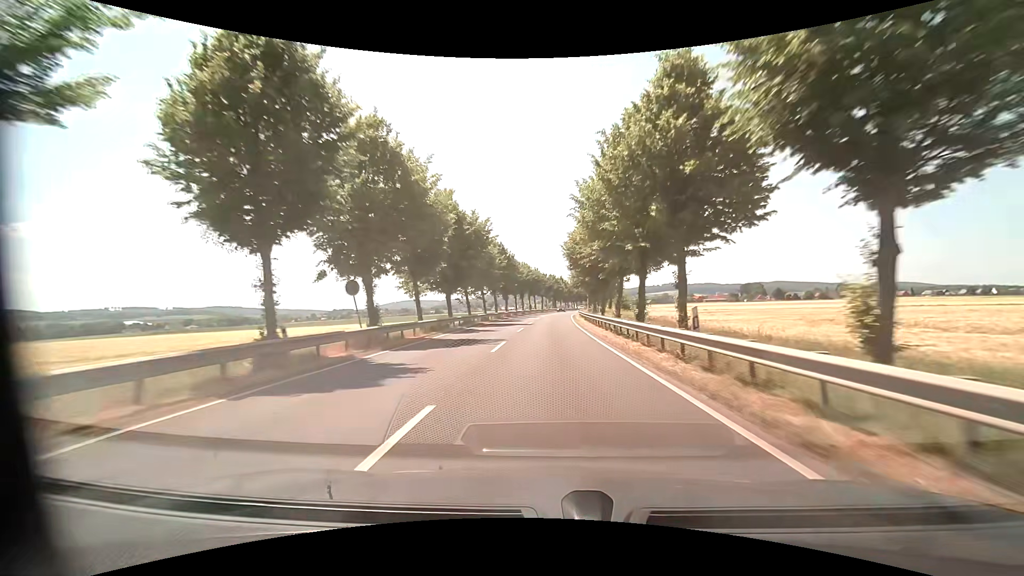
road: primary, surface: asphalt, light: Day
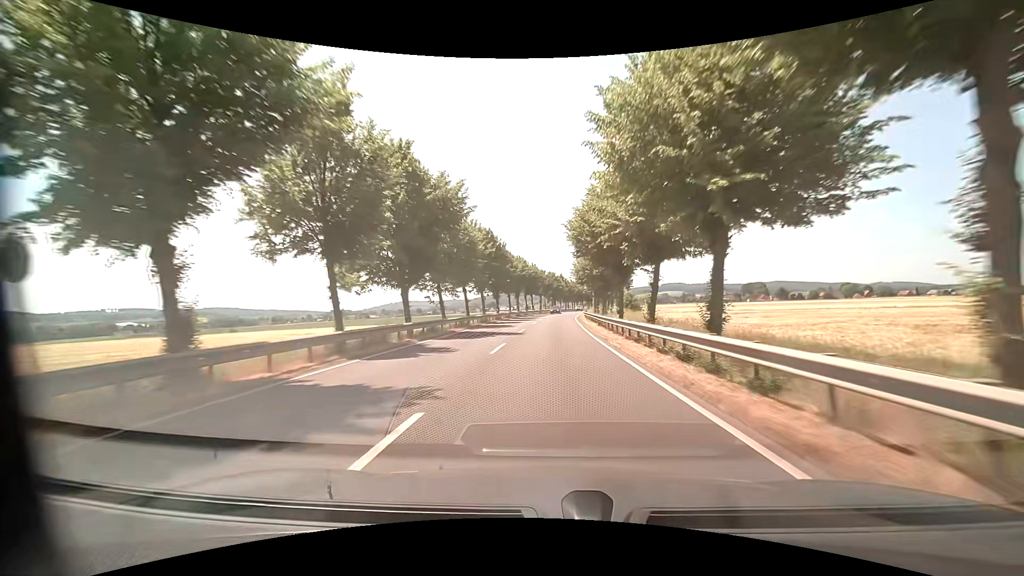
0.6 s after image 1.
(0.0, +12.4) m; 0°
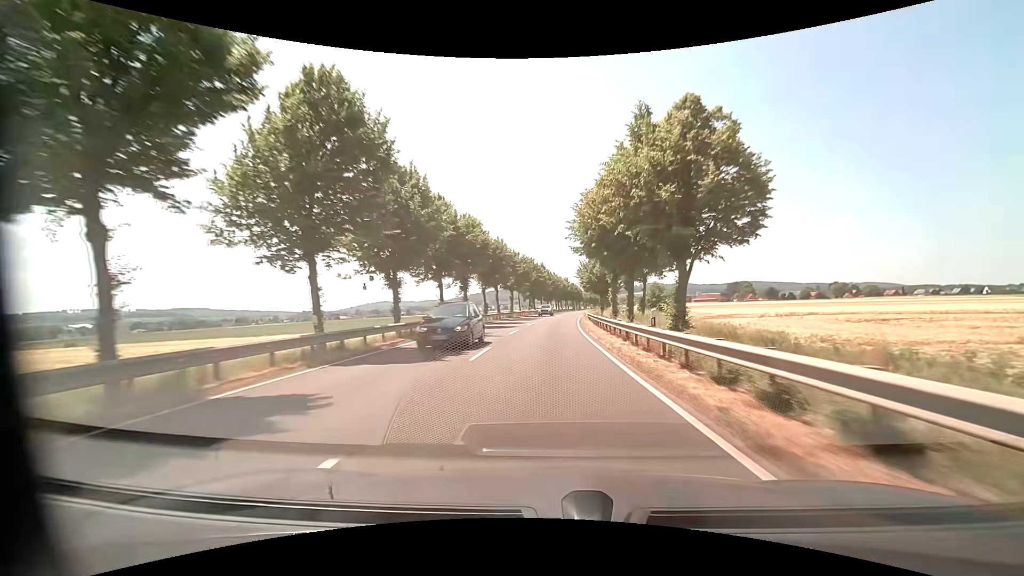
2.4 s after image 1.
(+0.3, +37.5) m; +2°
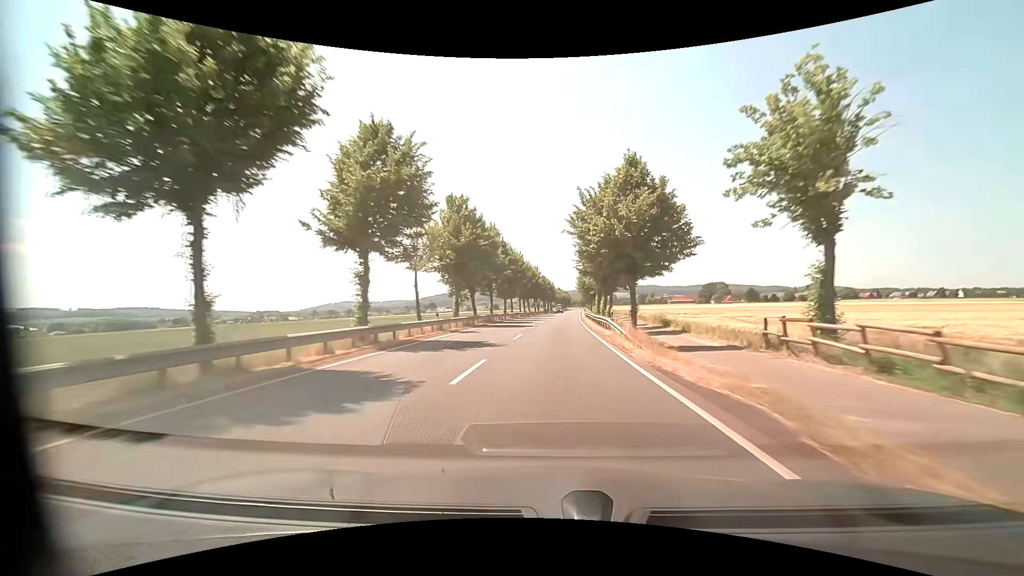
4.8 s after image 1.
(+1.5, +51.4) m; +4°
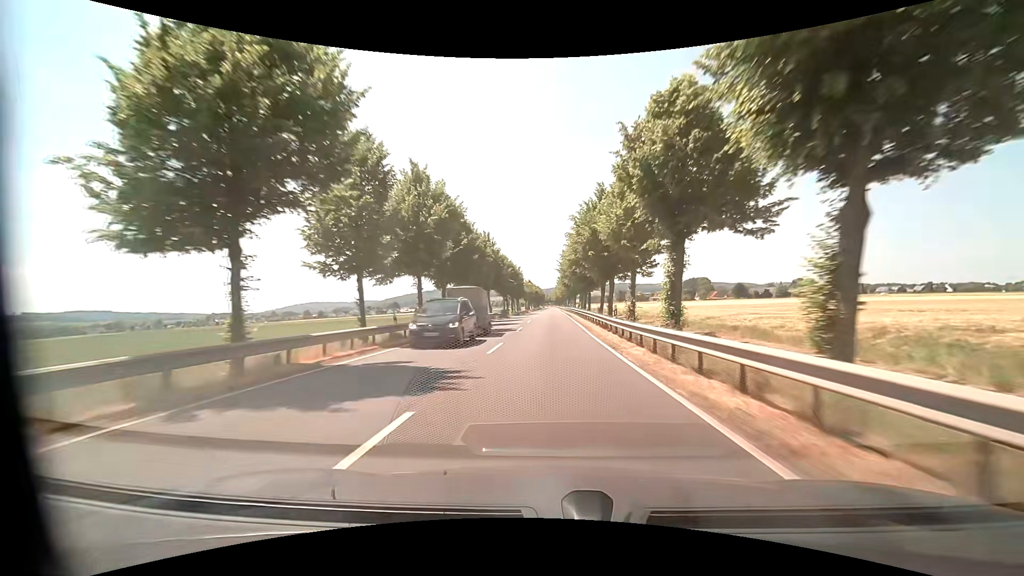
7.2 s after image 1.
(+1.8, +54.0) m; +3°
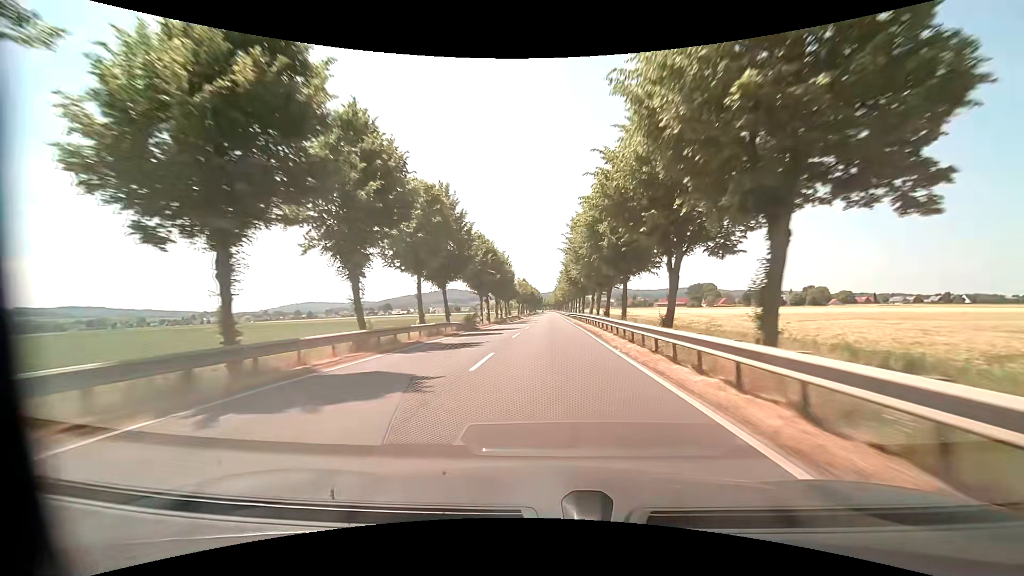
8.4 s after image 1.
(+0.2, +27.8) m; +1°
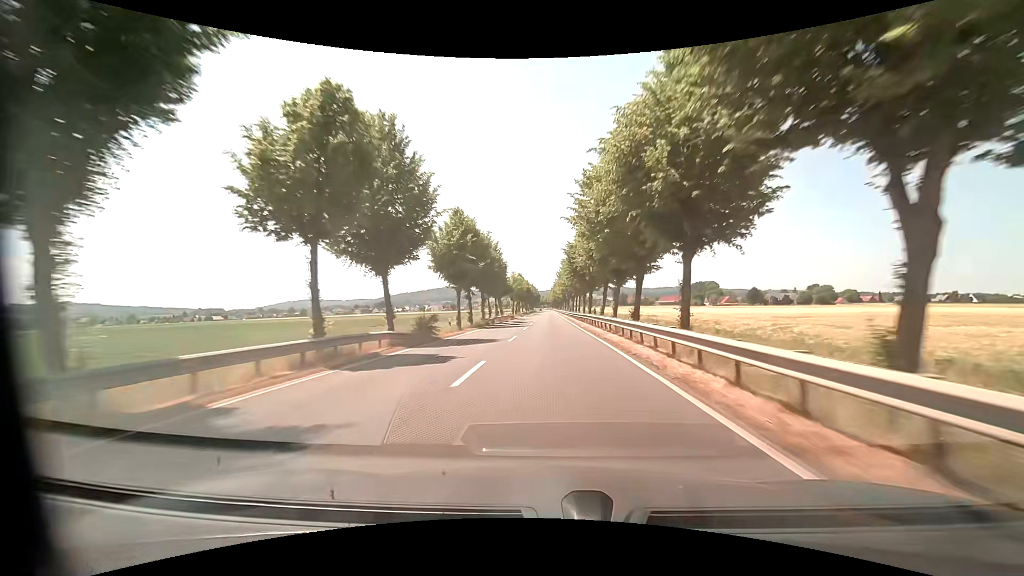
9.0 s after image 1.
(0.0, +14.0) m; 0°
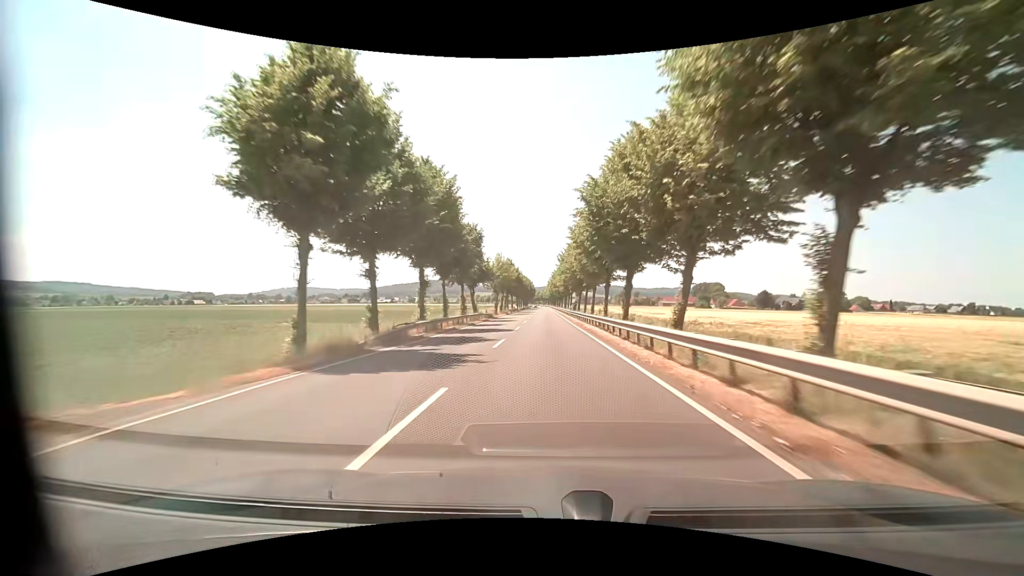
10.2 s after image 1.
(+0.1, +28.2) m; +1°
(0, +10) (0, +20) (0, +30) (-1, +40) (-1, +50) (-1, +60) (-1, +70) (-1, +80) (-1, +90) (-2, +100) m
